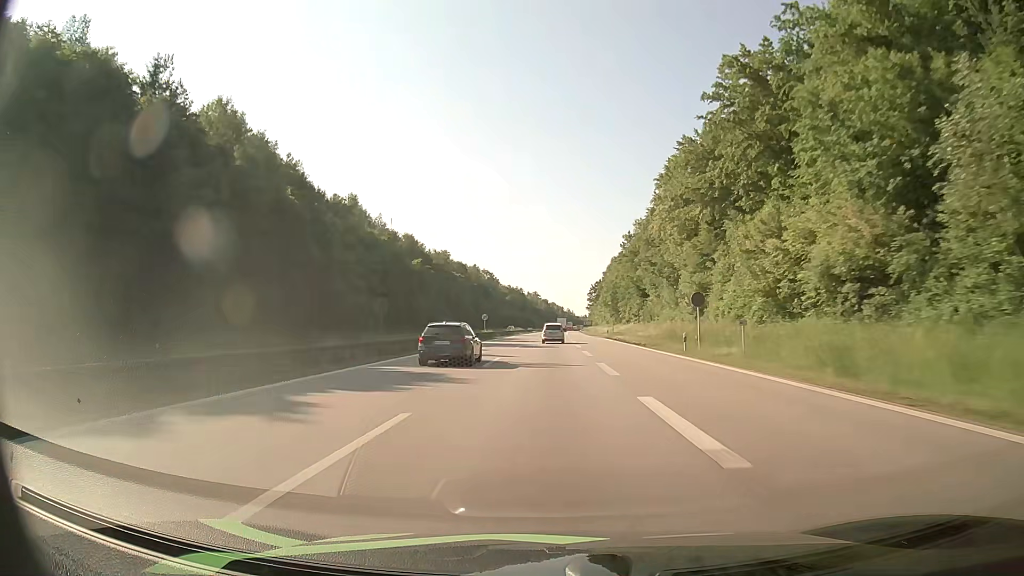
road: motorway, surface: asphalt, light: Day
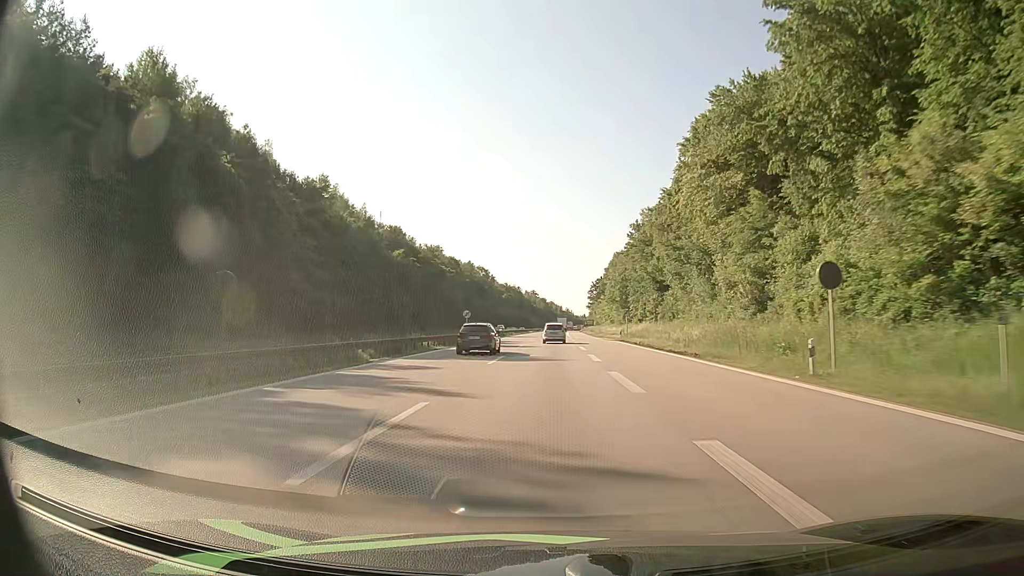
(0.0, +16.8) m; 0°
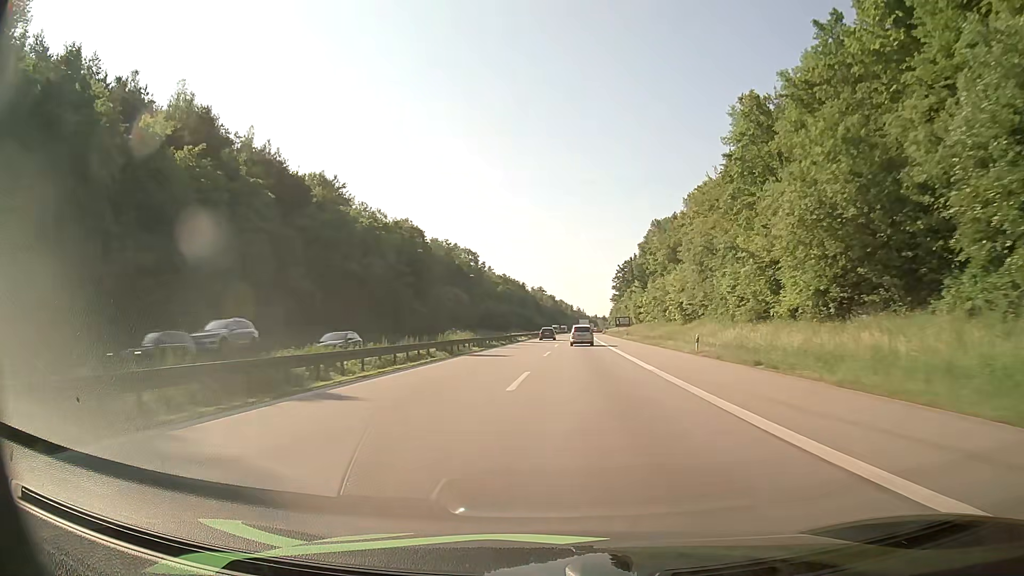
(+0.1, +81.1) m; -1°
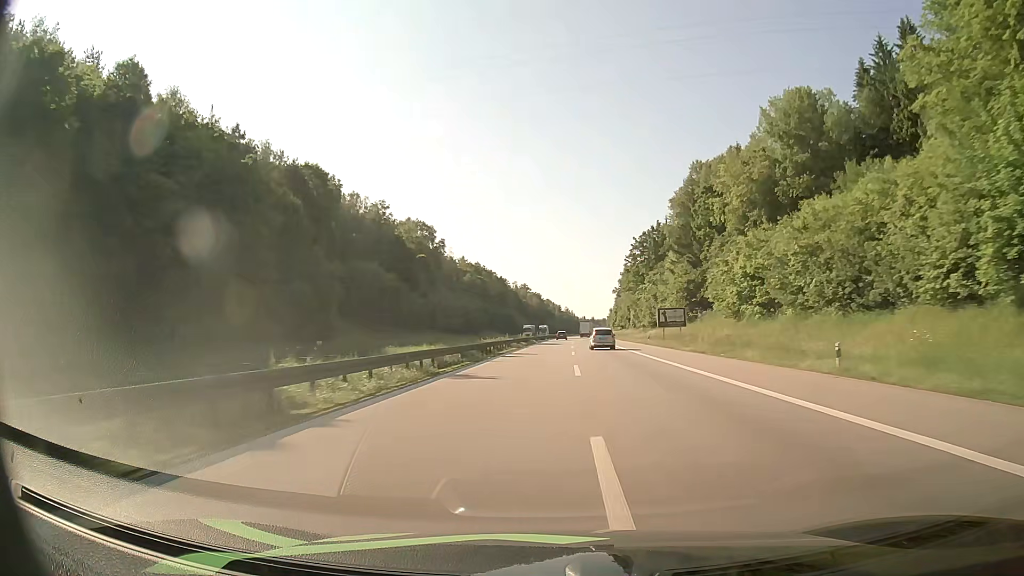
(+0.7, +66.8) m; +1°
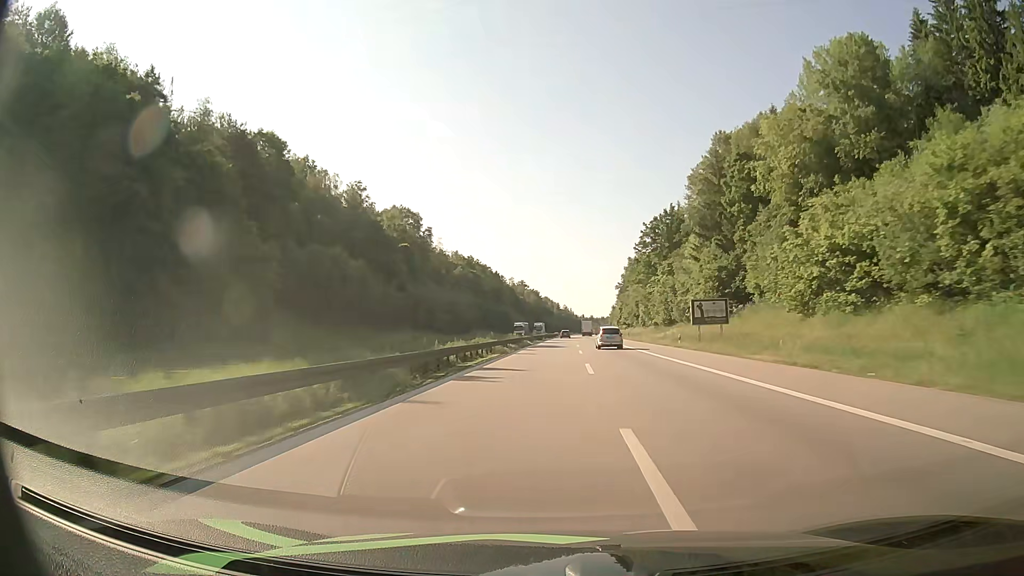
(+0.1, +17.6) m; 0°
